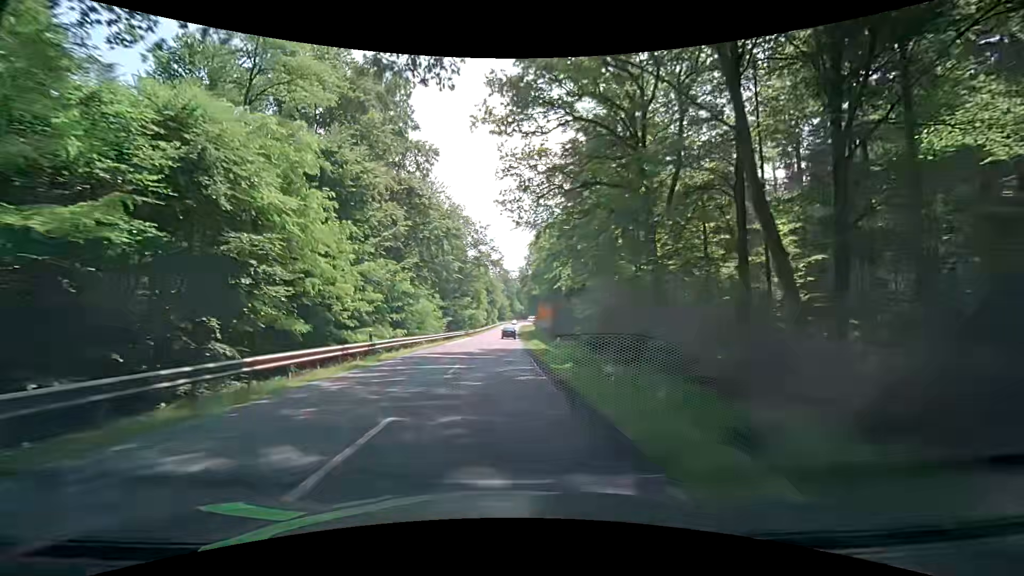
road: secondary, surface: asphalt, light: Day
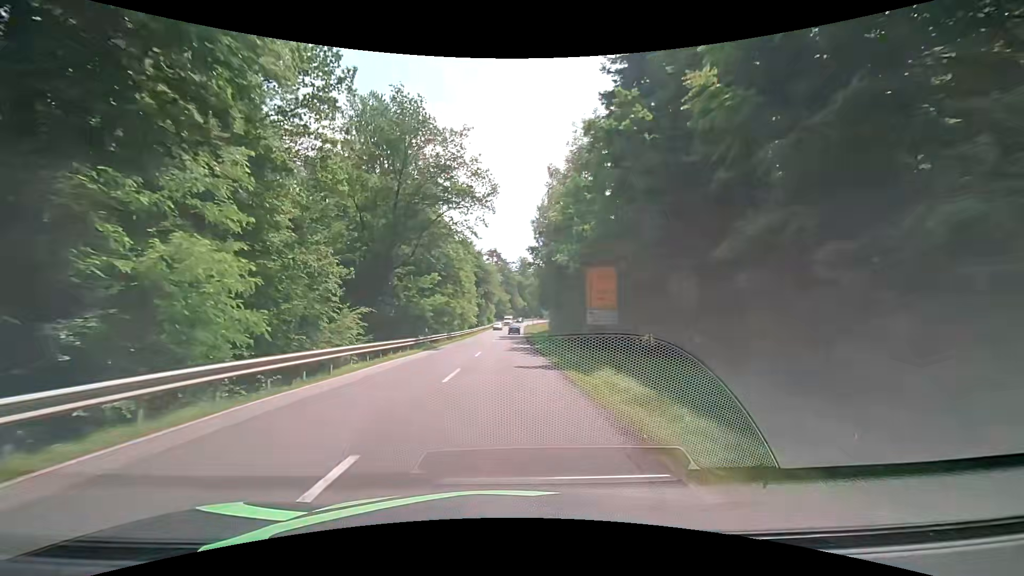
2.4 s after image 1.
(+0.1, +35.6) m; -1°
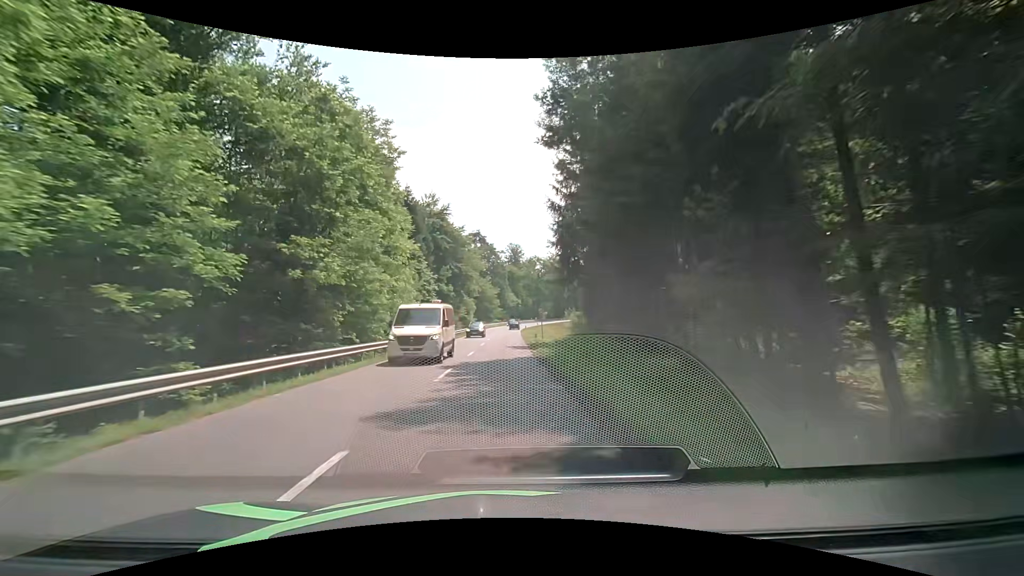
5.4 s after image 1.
(+1.0, +43.7) m; +1°
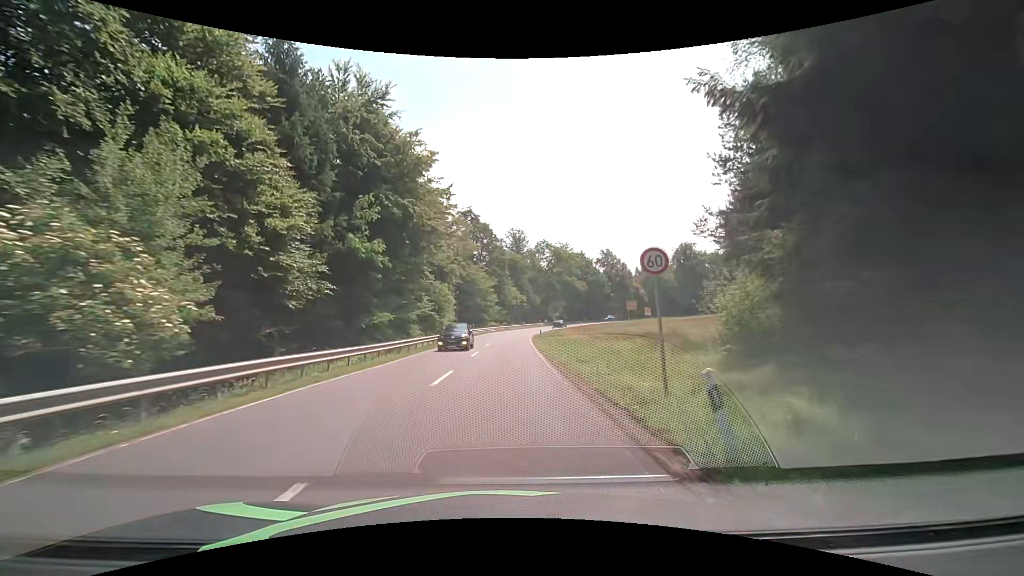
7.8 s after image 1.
(+0.1, +34.3) m; 0°
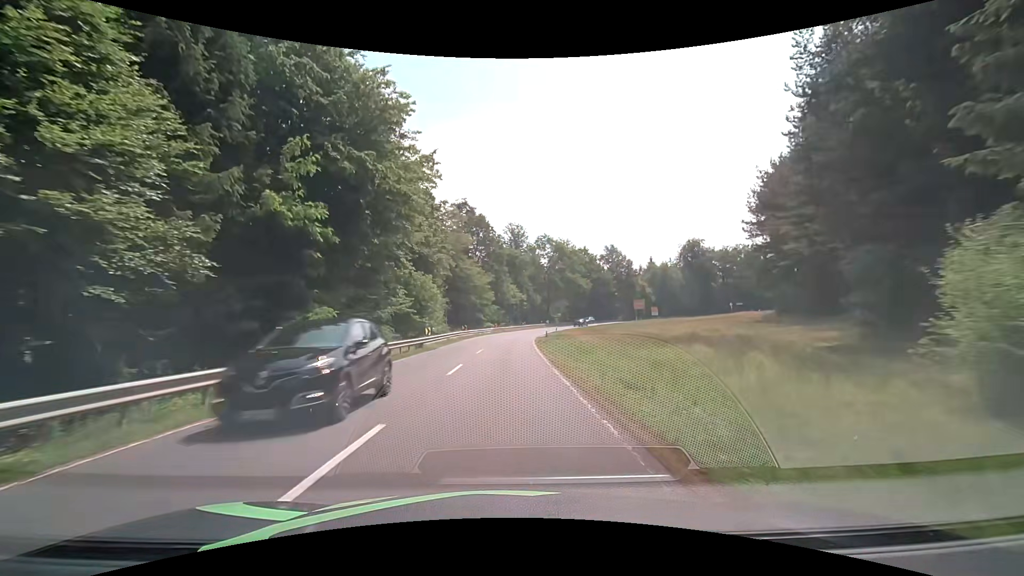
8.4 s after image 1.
(+0.1, +8.4) m; 0°
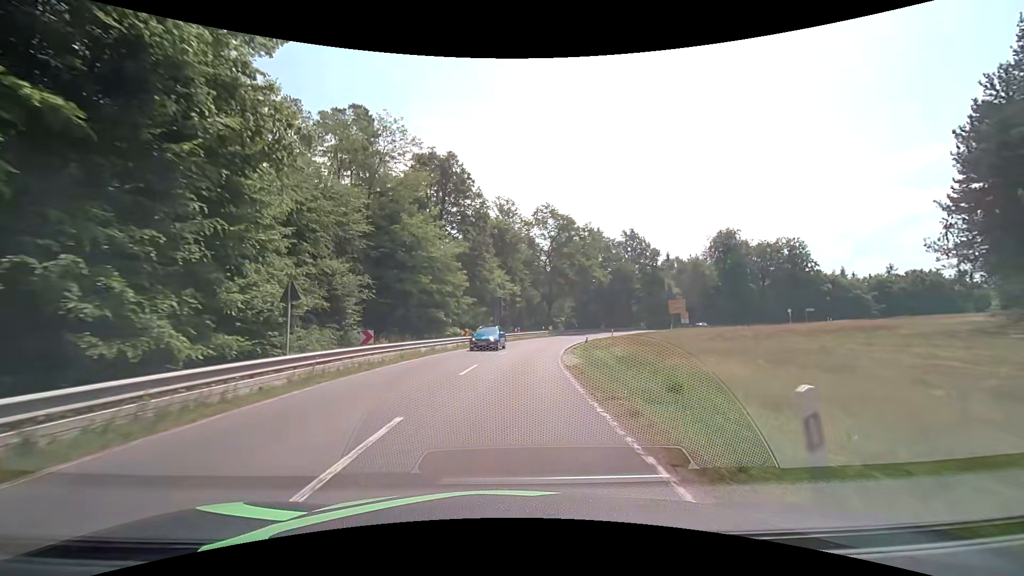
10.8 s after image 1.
(+0.3, +32.7) m; +2°
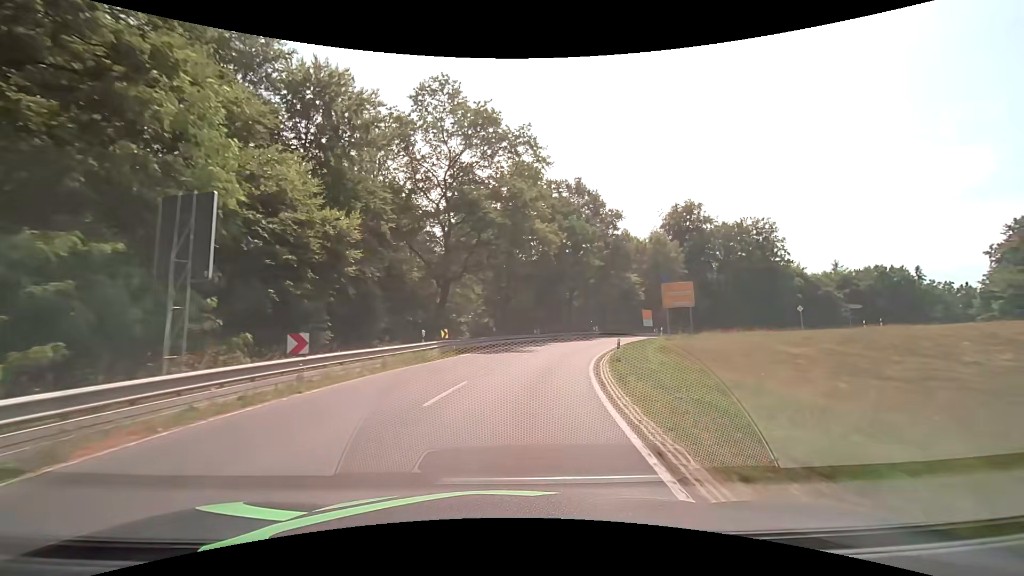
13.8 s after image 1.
(+3.2, +39.2) m; +12°
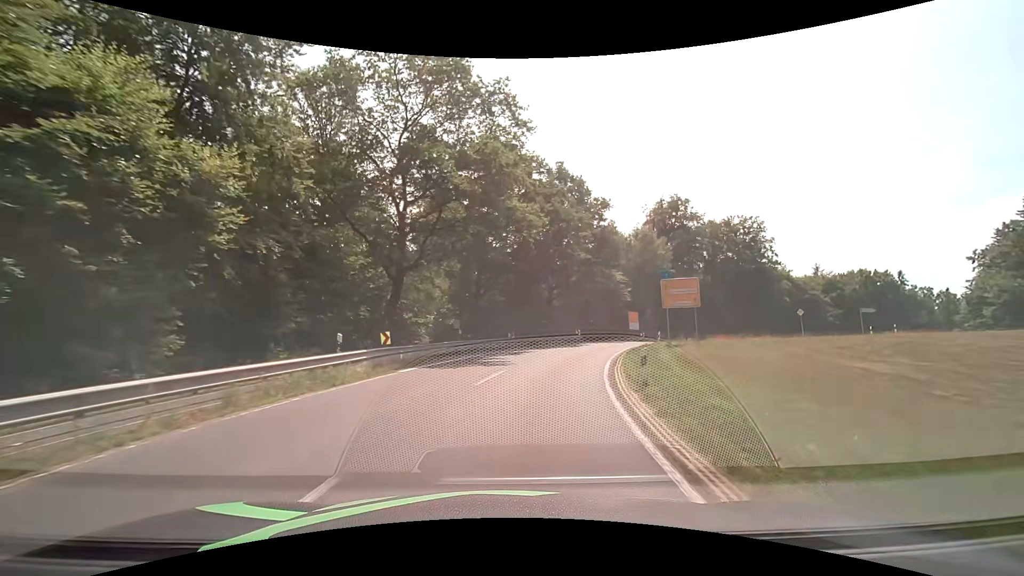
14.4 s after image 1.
(+0.2, +7.7) m; +3°
(0, +10) (+2, +20) (+5, +29) (+8, +39) (+13, +48) (+18, +56) (+25, +64) (+32, +71) (+39, +78) (+47, +84) m
